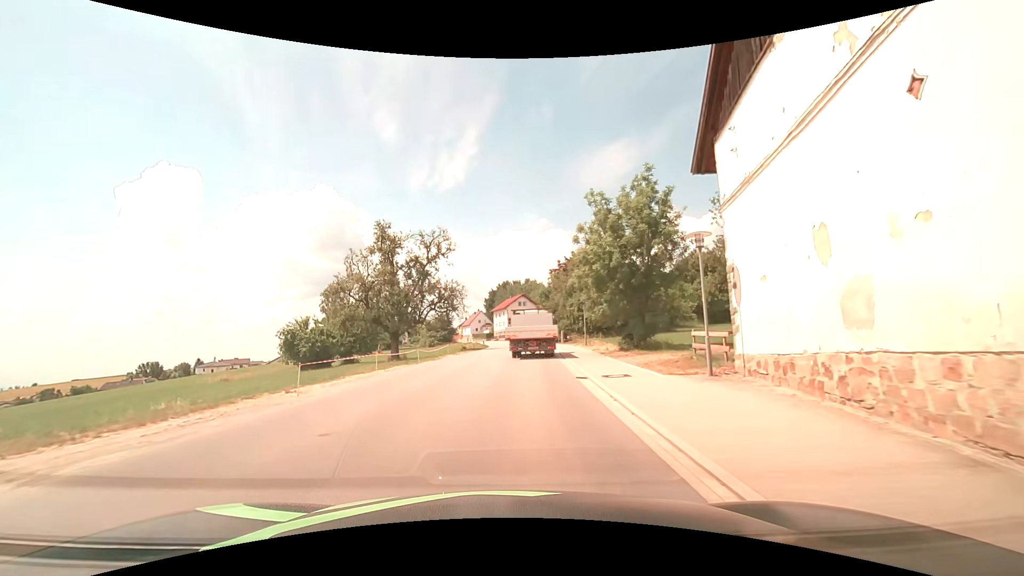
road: tertiary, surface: asphalt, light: Day
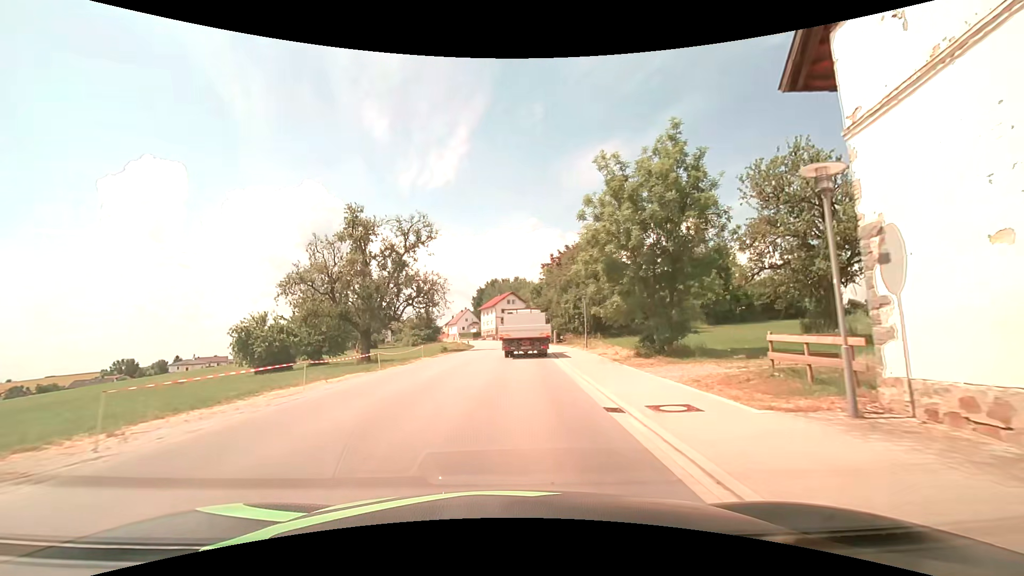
(0.0, +5.9) m; +1°
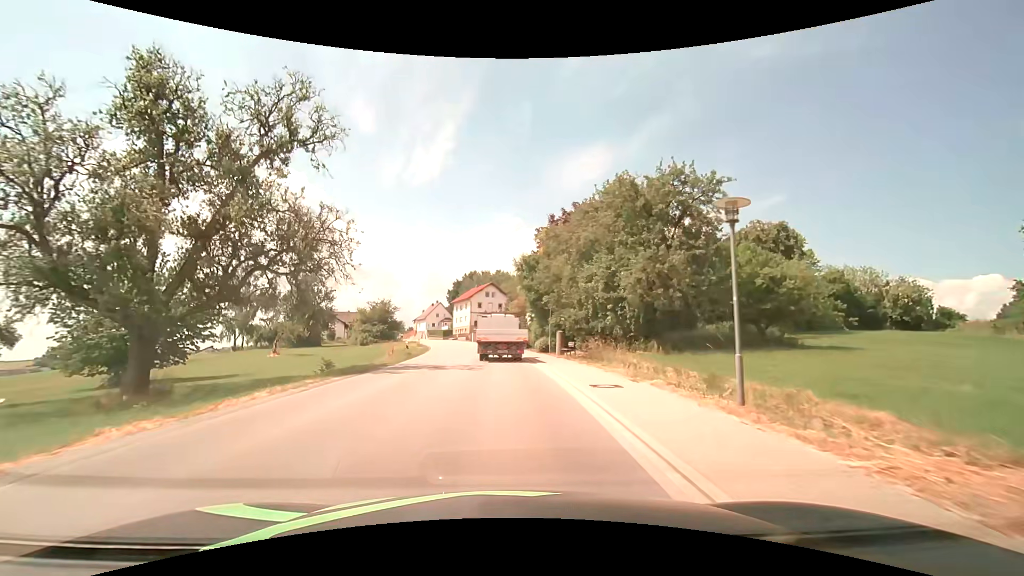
(+0.5, +23.7) m; +2°
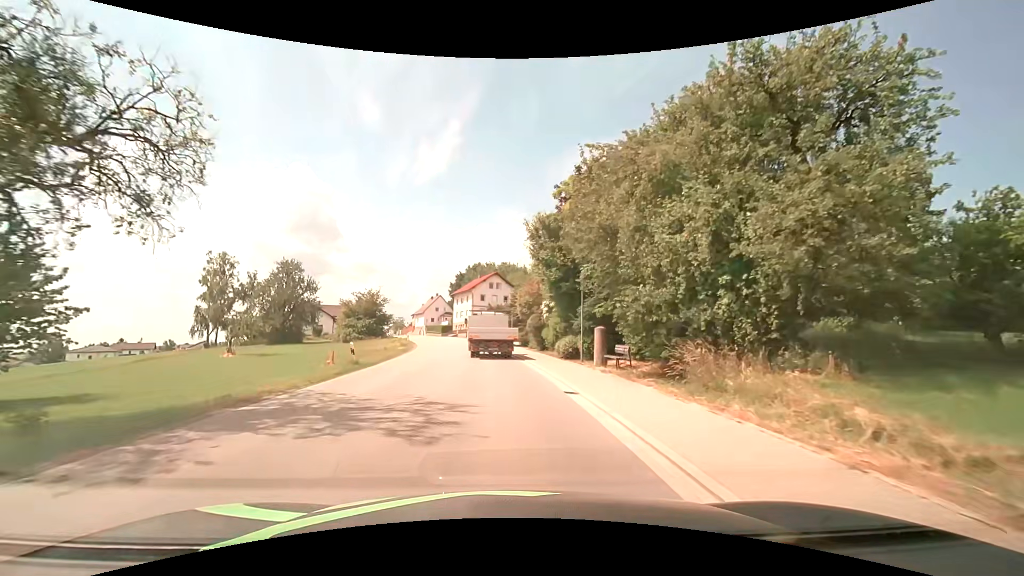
(0.0, +12.5) m; 0°
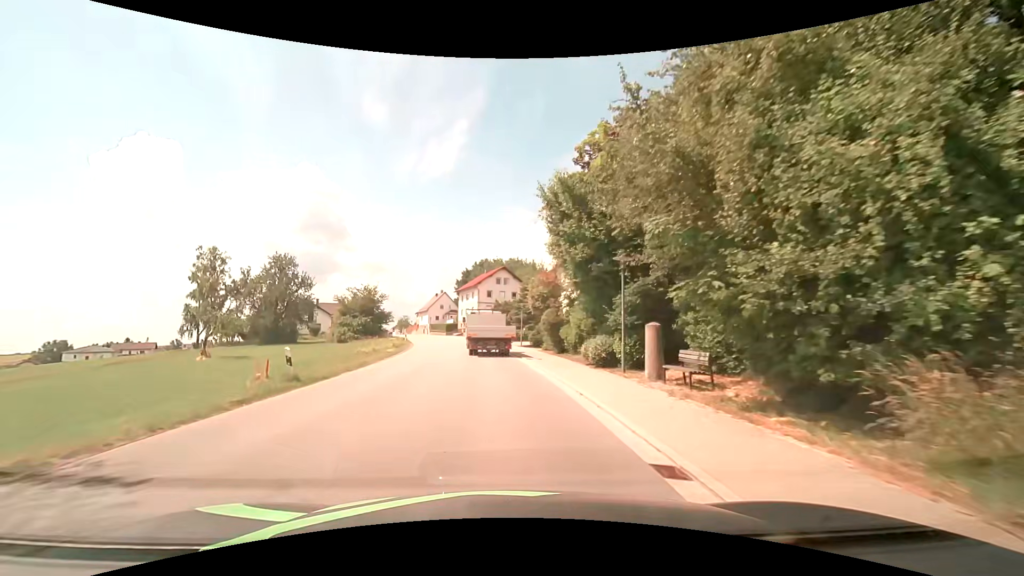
(0.0, +6.5) m; -1°
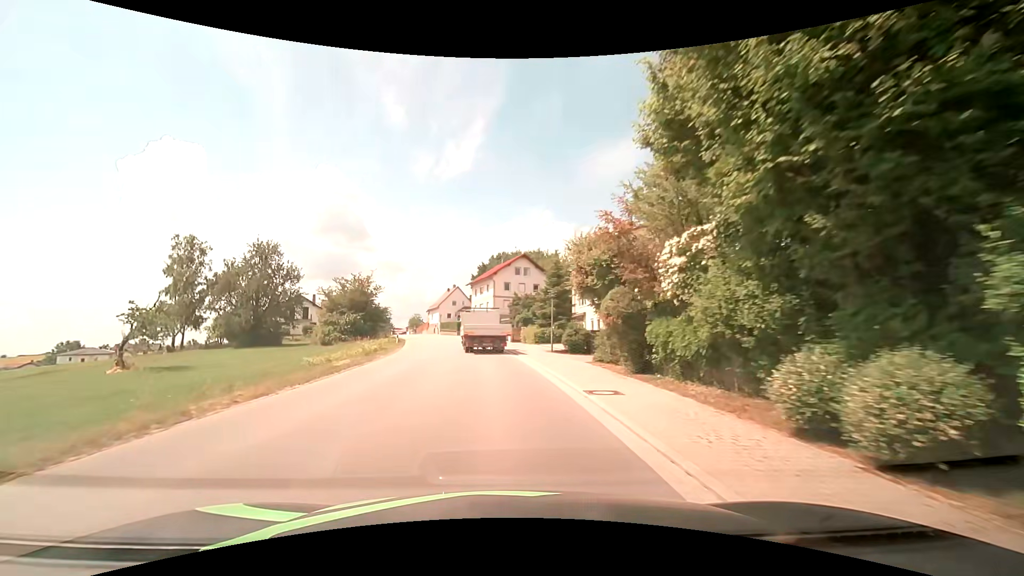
(-0.2, +13.6) m; -2°
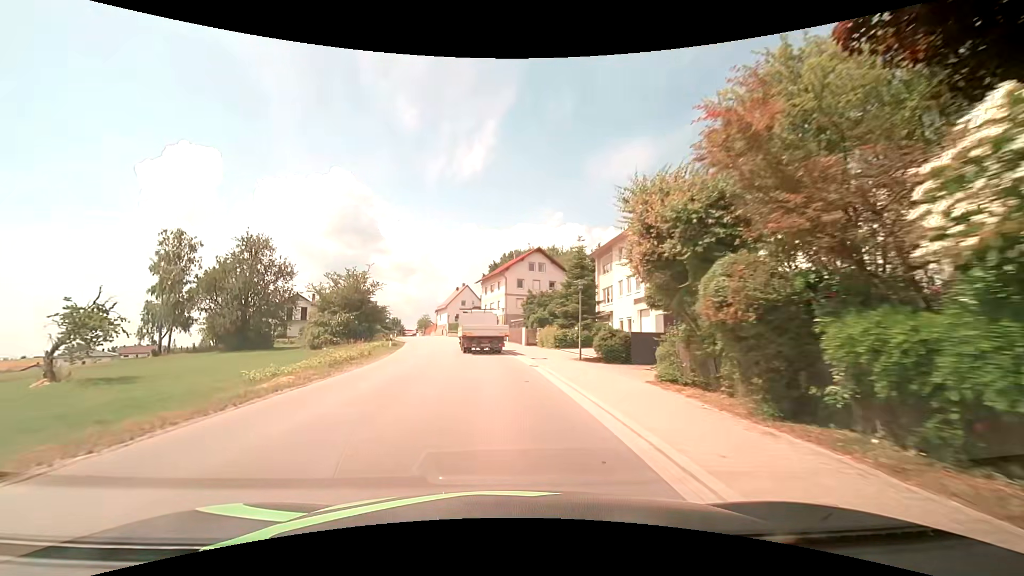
(-0.1, +7.0) m; -1°
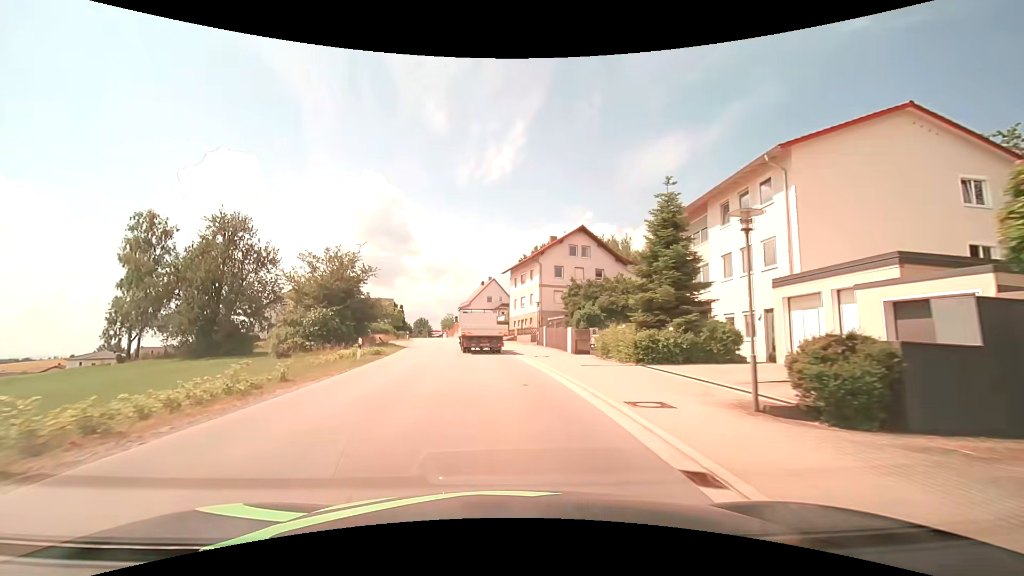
(-0.4, +14.4) m; -4°
(0, +10) (-1, +20) (-2, +30) (-3, +40) (-4, +50) (-6, +60) (-8, +69) (-9, +79) (-11, +89) (-13, +99) m
